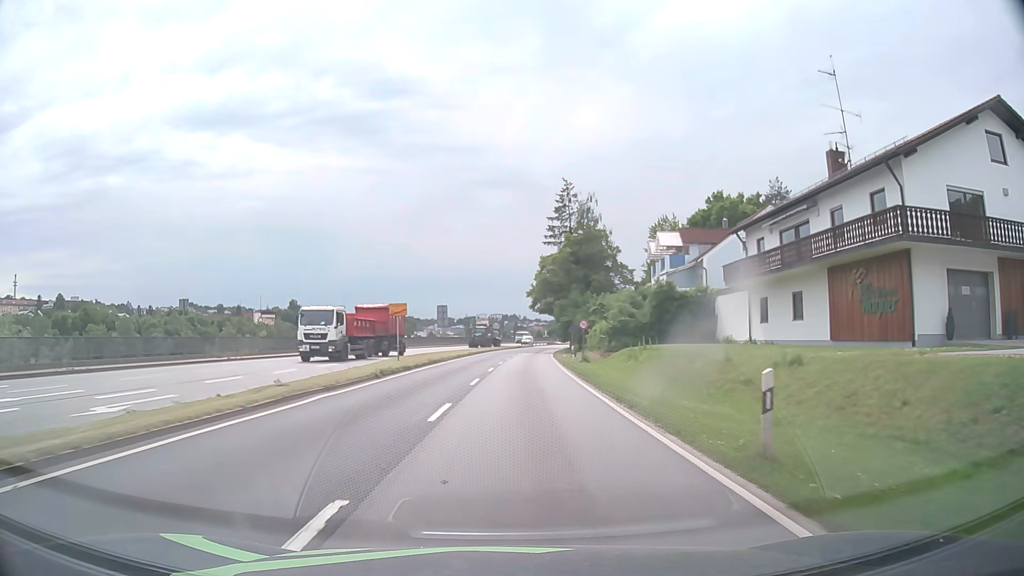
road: primary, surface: asphalt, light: Day
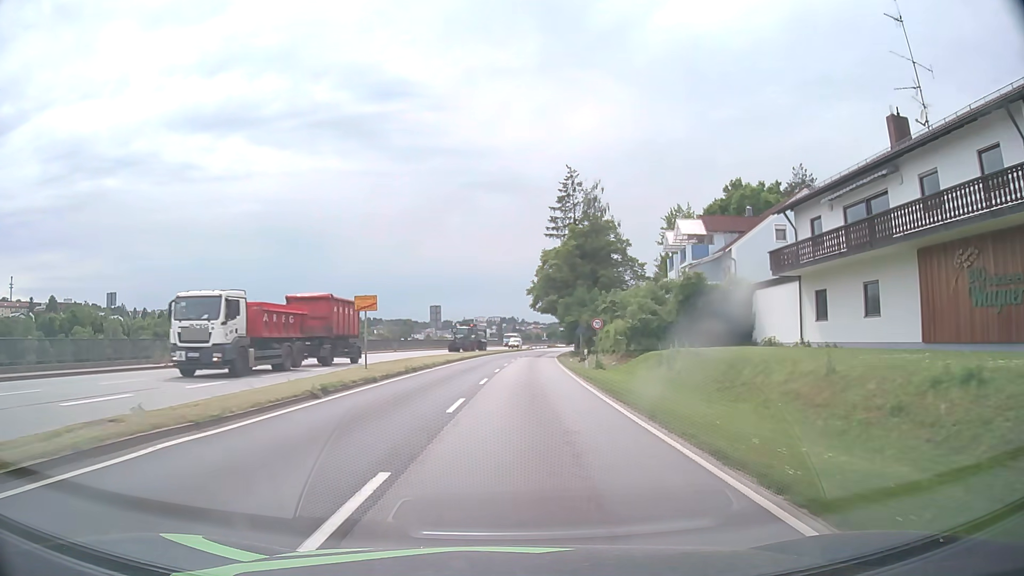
(0.0, +7.5) m; 0°
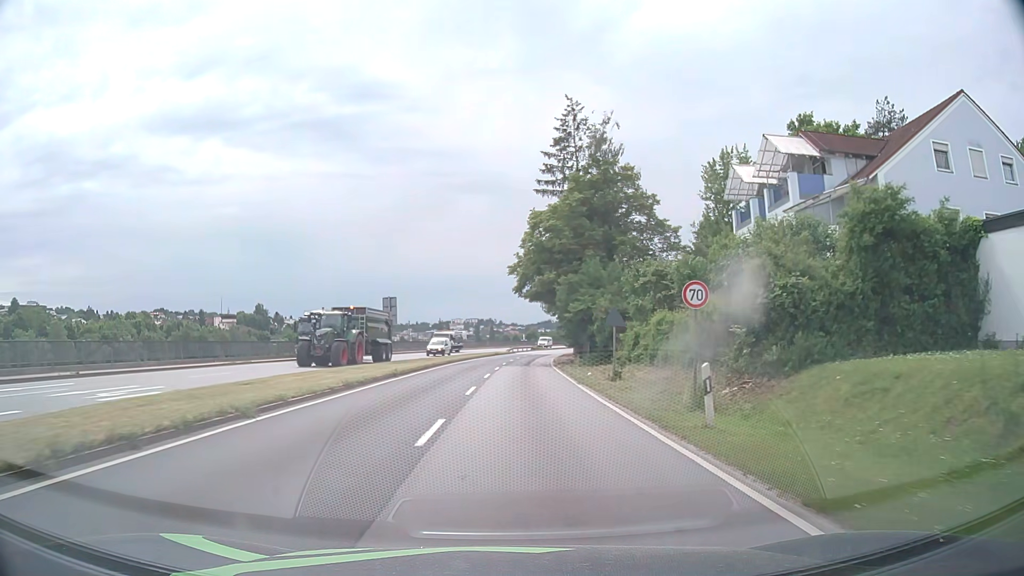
(+0.4, +22.3) m; +2°
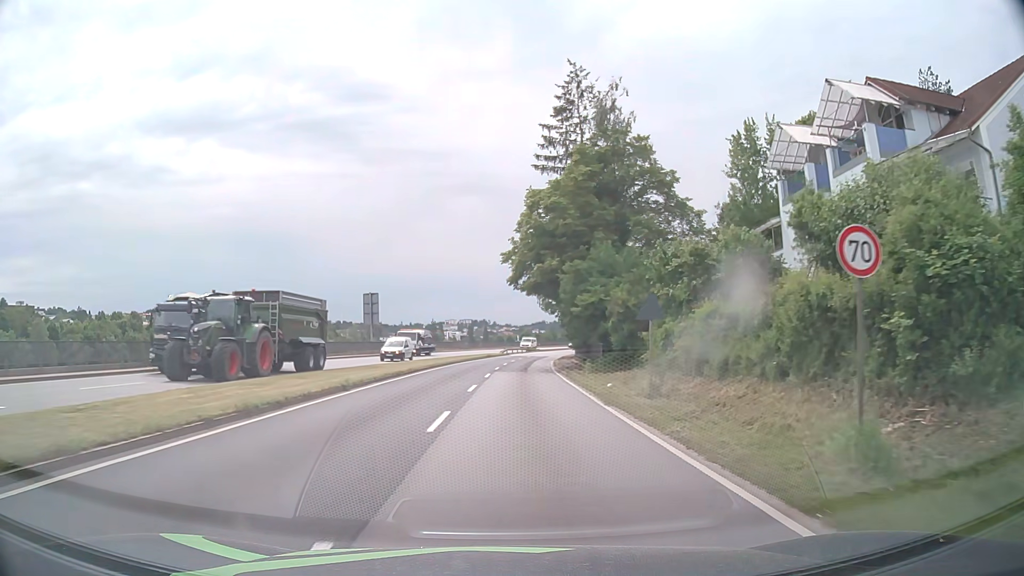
(+0.1, +7.5) m; +1°
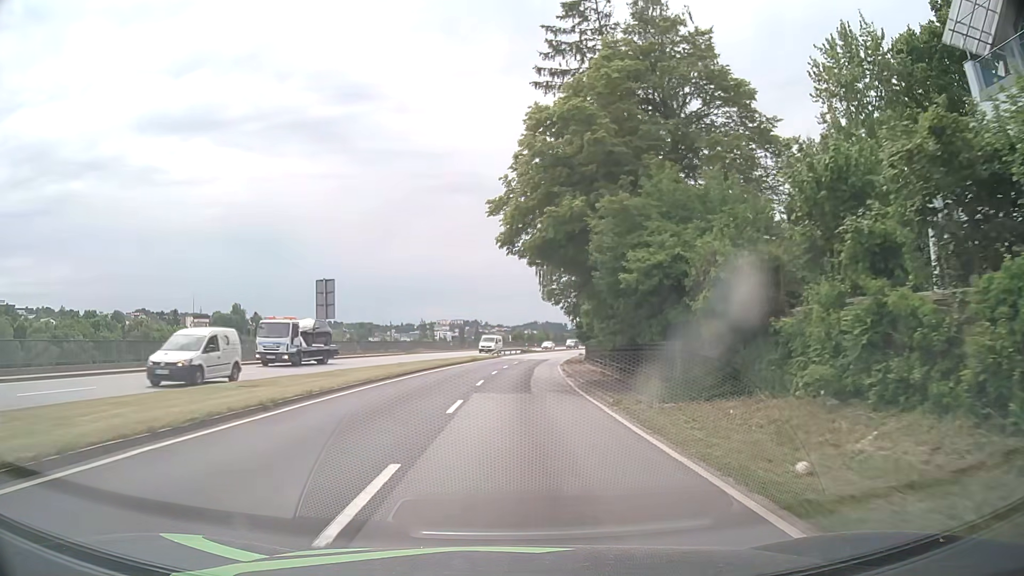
(0.0, +15.3) m; 0°
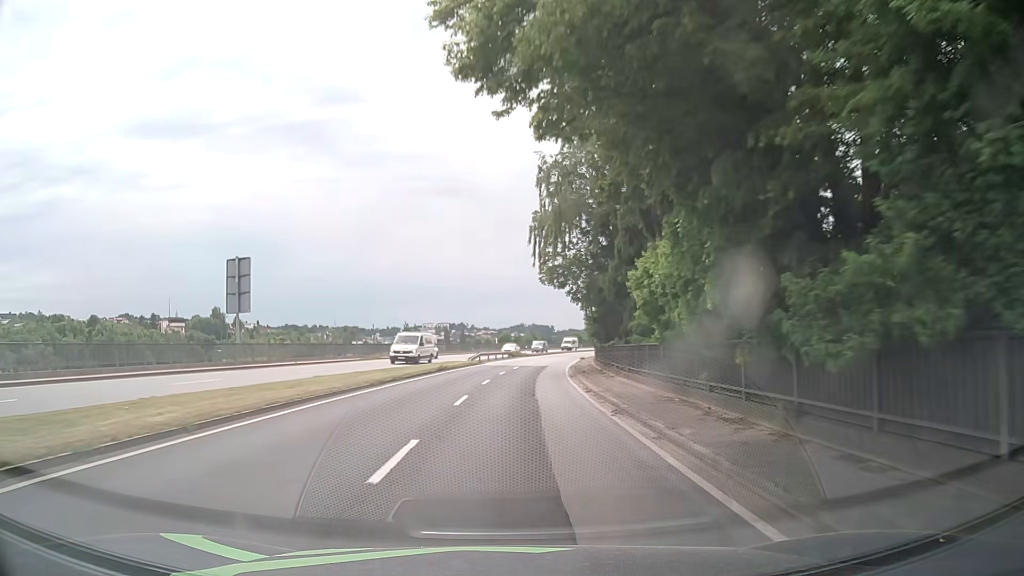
(+0.2, +16.3) m; +1°
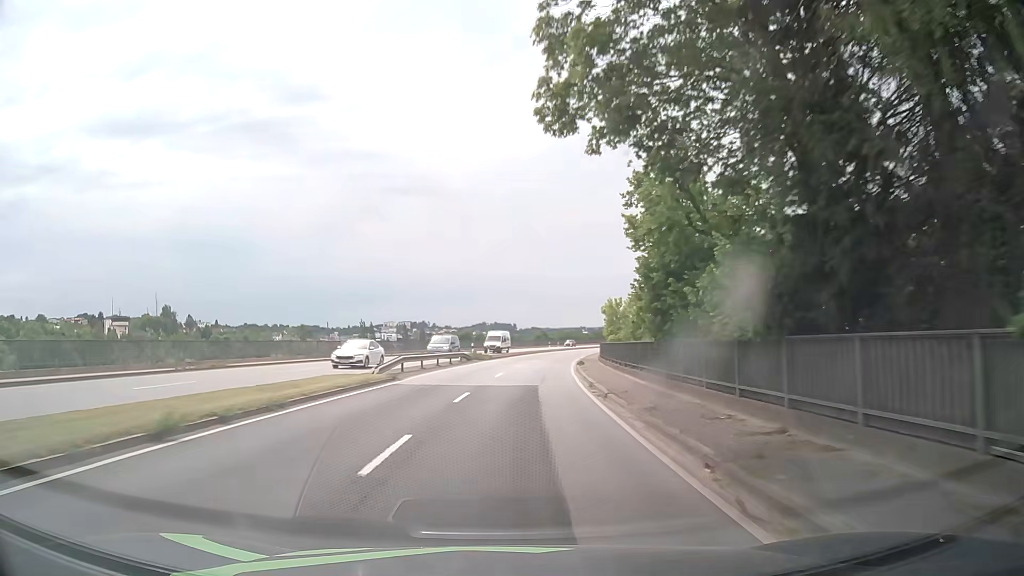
(+0.8, +27.1) m; +4°
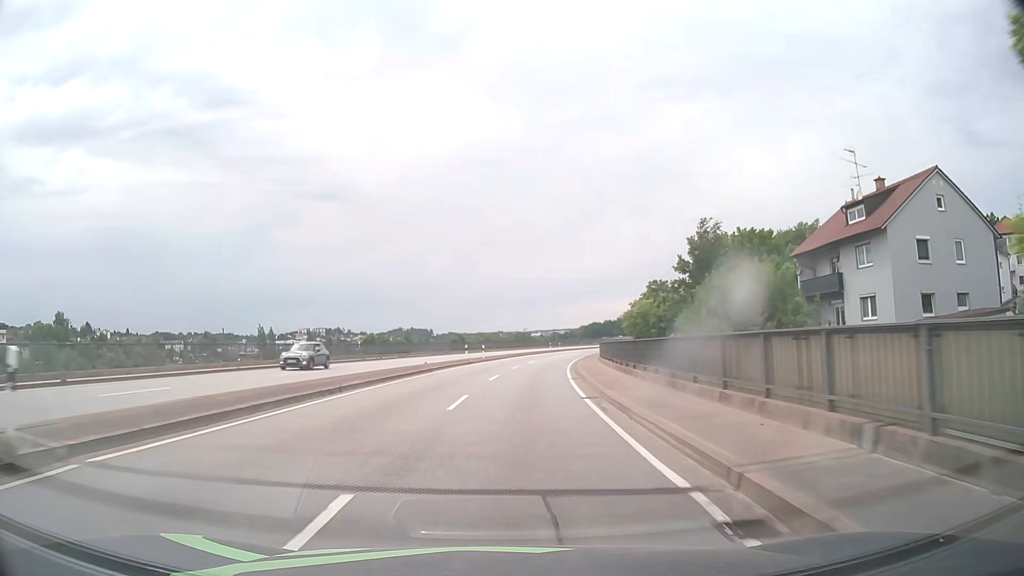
(+2.9, +49.6) m; +7°
(0, +10) (0, +20) (+1, +30) (+2, +40) (+3, +50) (+4, +60) (+6, +70) (+8, +79) (+10, +89) (+12, +99) m
